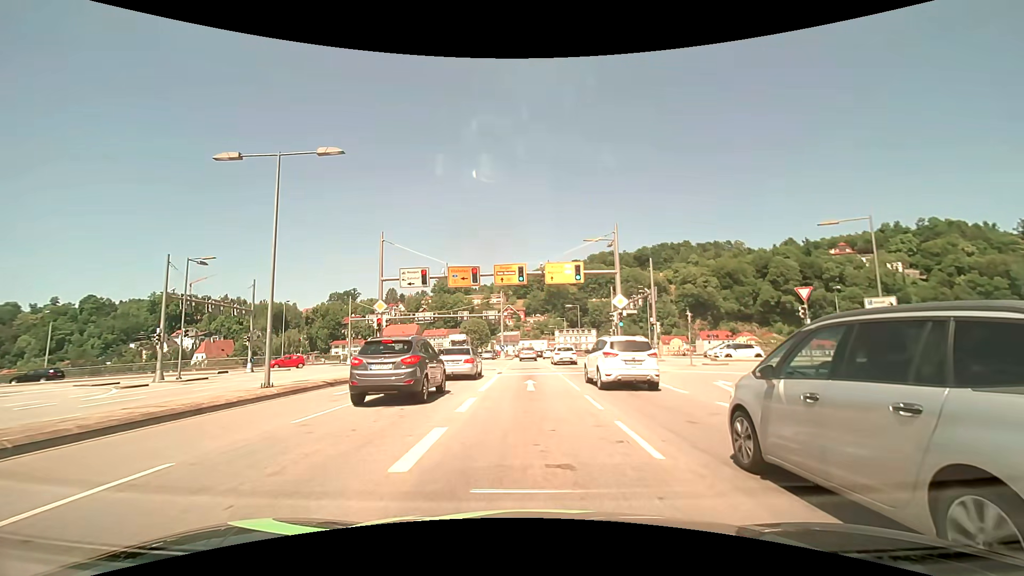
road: primary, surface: asphalt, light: Day
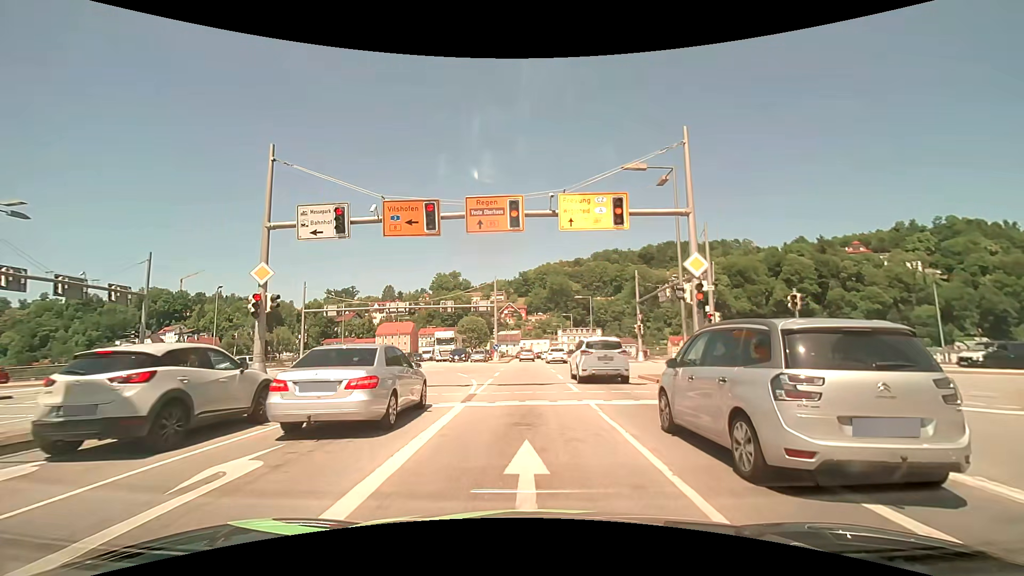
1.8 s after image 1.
(0.0, +13.4) m; 0°
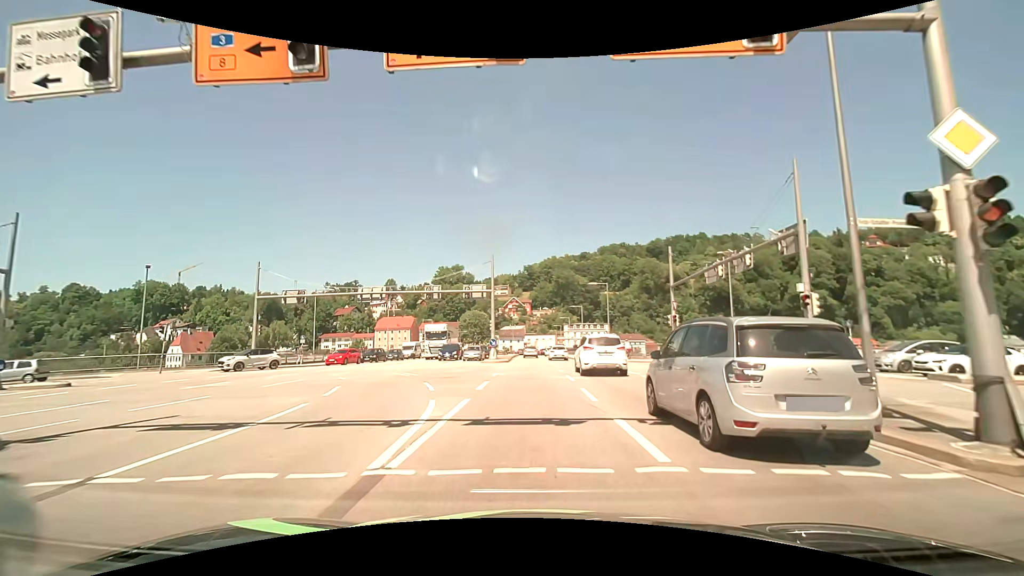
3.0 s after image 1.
(0.0, +9.6) m; -1°
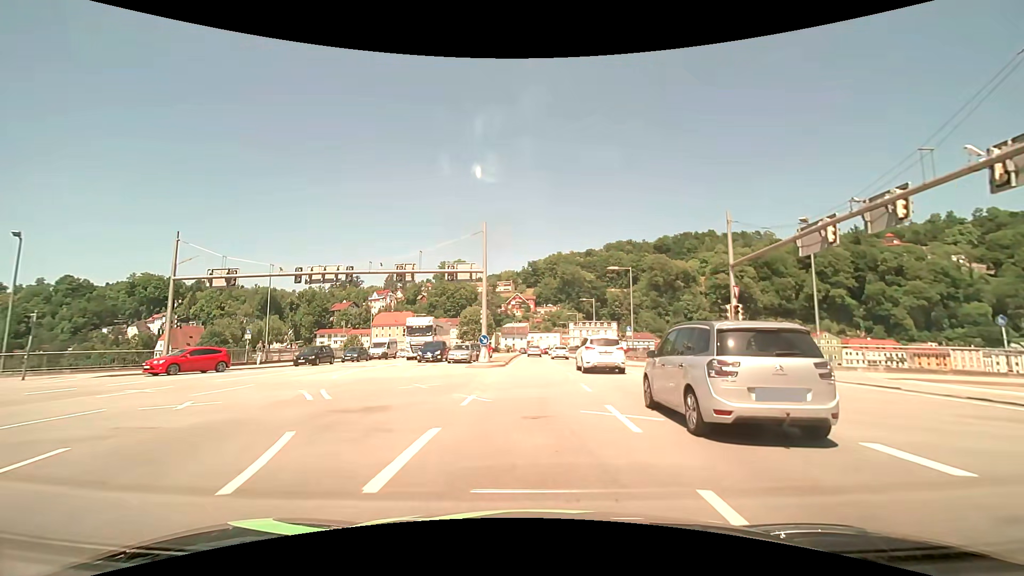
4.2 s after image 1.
(0.0, +10.1) m; 0°
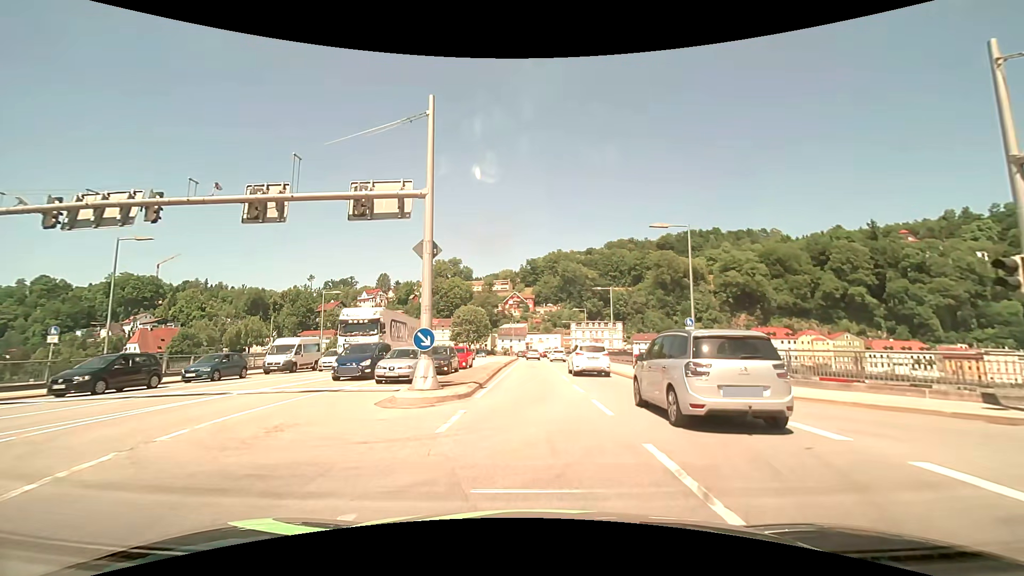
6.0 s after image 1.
(0.0, +15.8) m; -1°
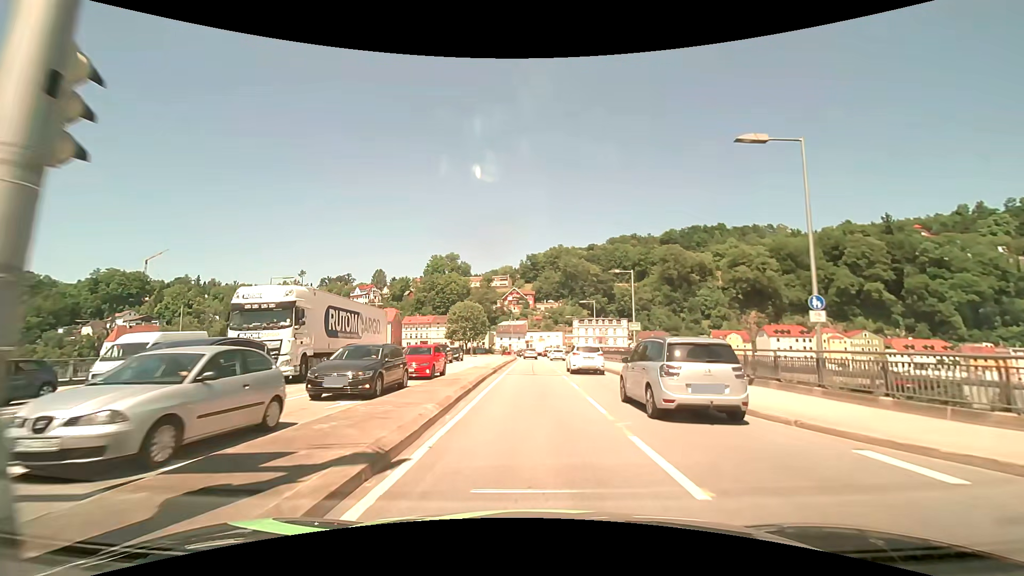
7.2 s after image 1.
(+0.1, +10.9) m; 0°
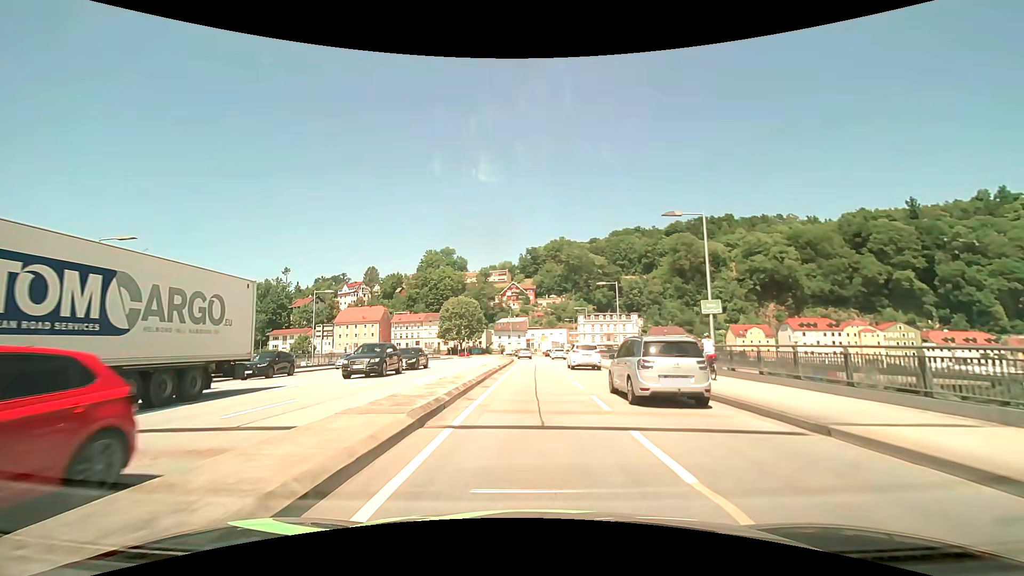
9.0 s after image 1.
(+0.1, +17.2) m; 0°
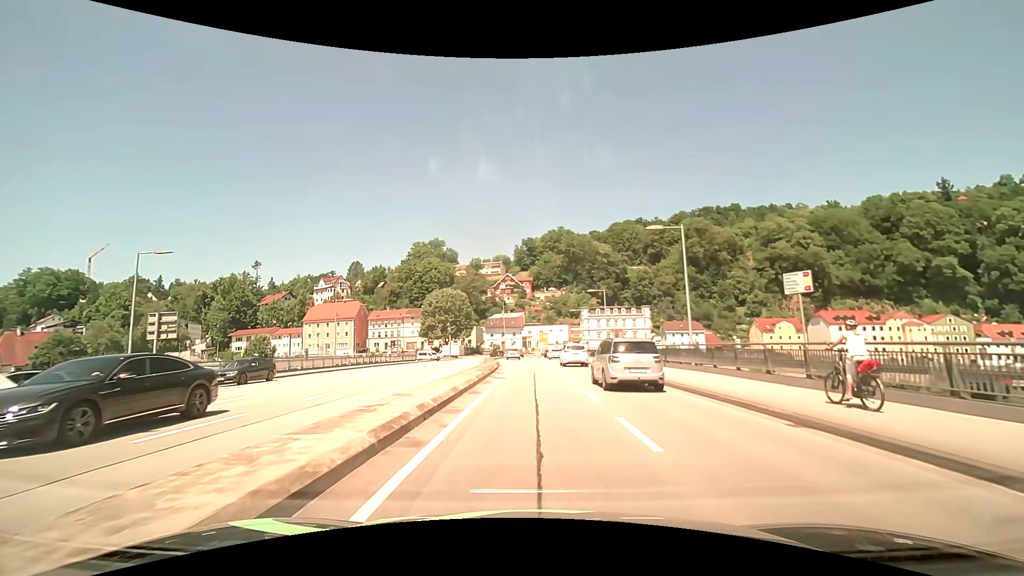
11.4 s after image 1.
(+0.1, +22.5) m; 0°
(0, +10) (0, +20) (0, +30) (0, +40) (-1, +50) (-2, +60) (-3, +70) (-3, +80) (-3, +90) (-3, +100) m
